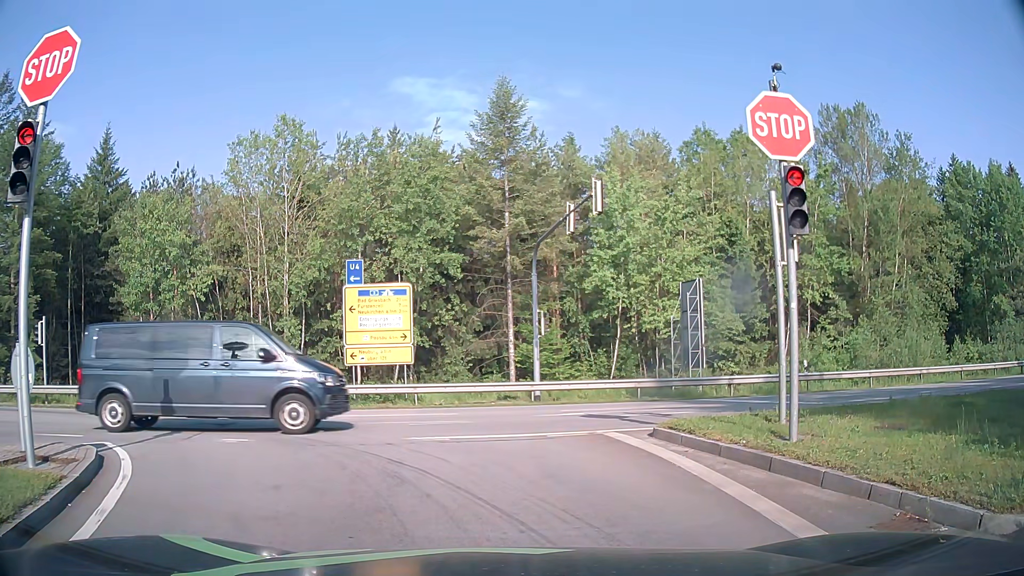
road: secondary_link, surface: asphalt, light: Day
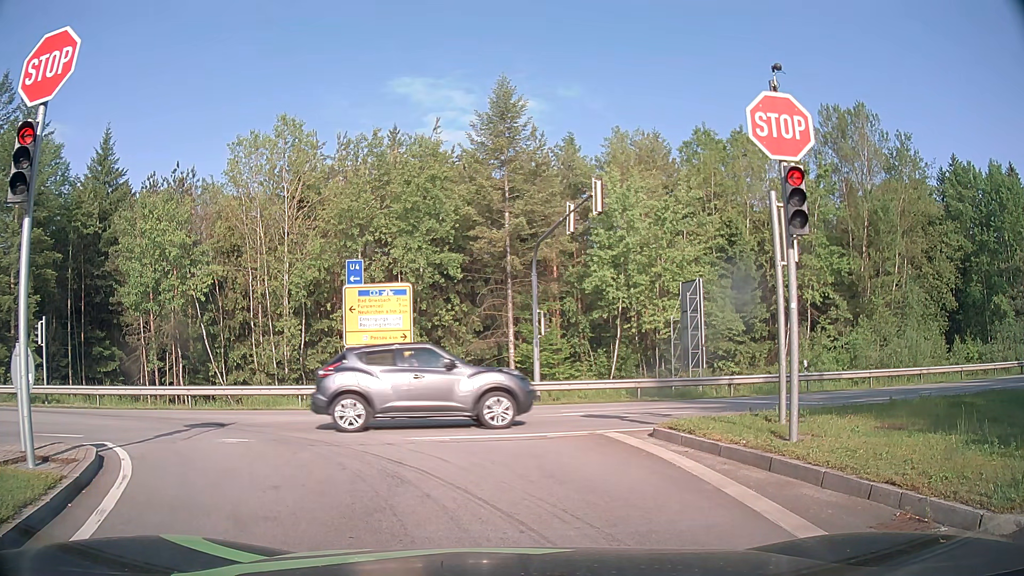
(0.0, 0.0) m; 0°
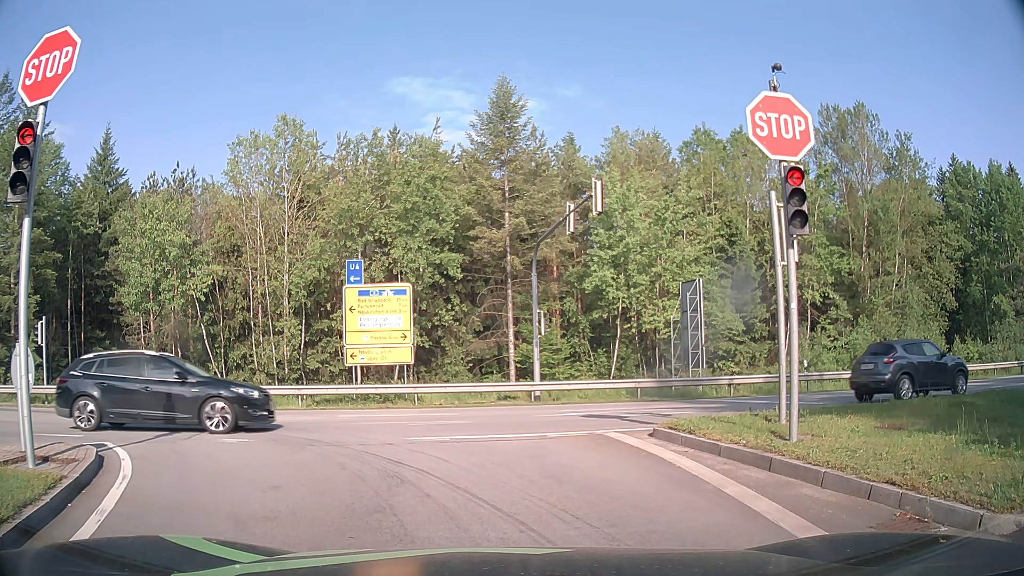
(0.0, 0.0) m; 0°
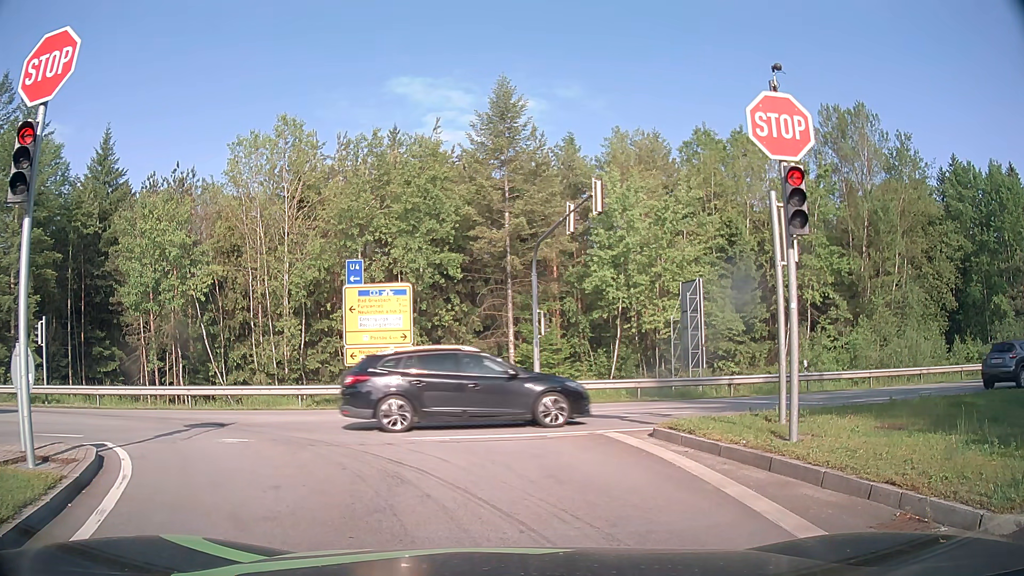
(0.0, 0.0) m; 0°
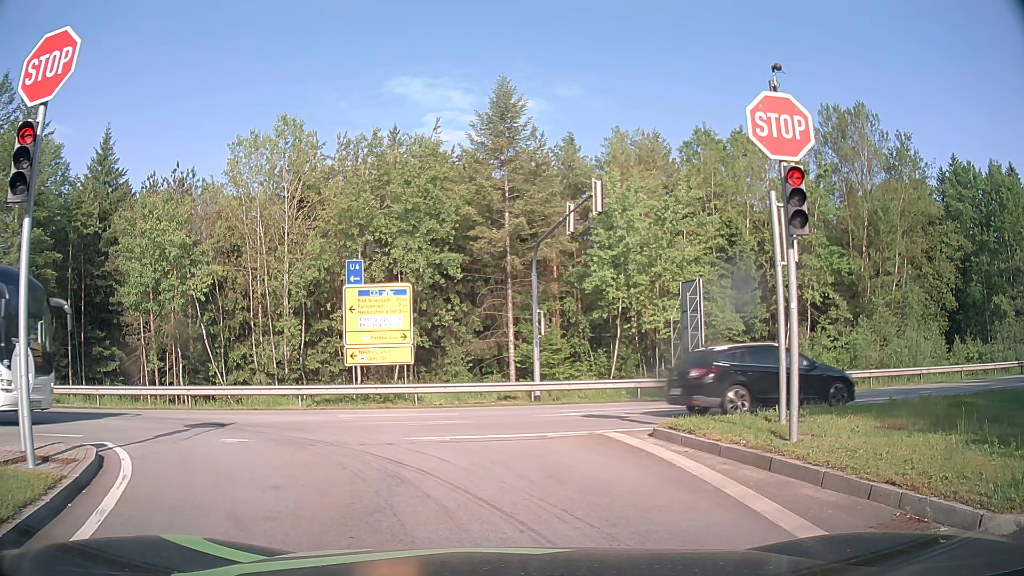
(0.0, 0.0) m; 0°
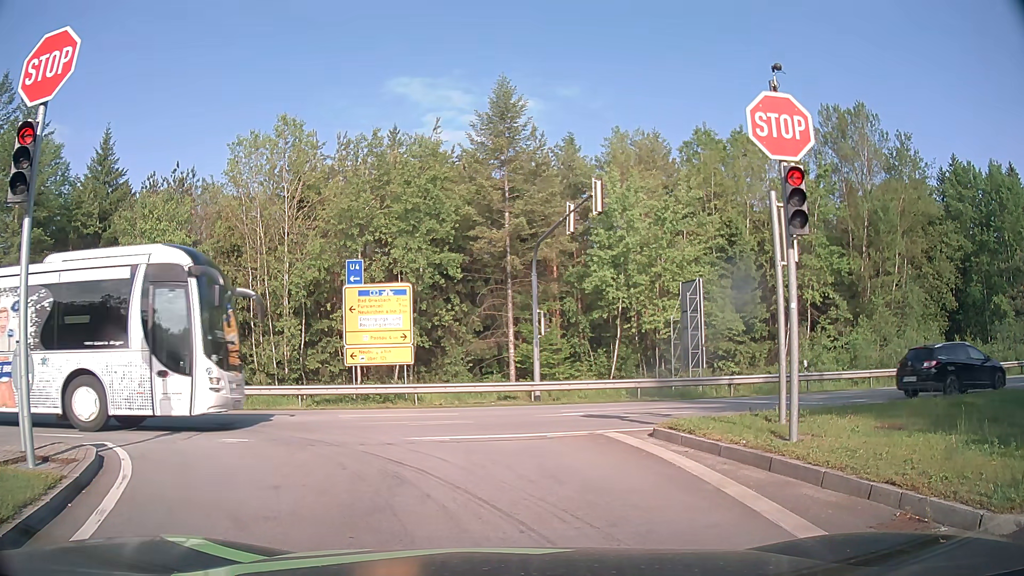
(0.0, 0.0) m; 0°
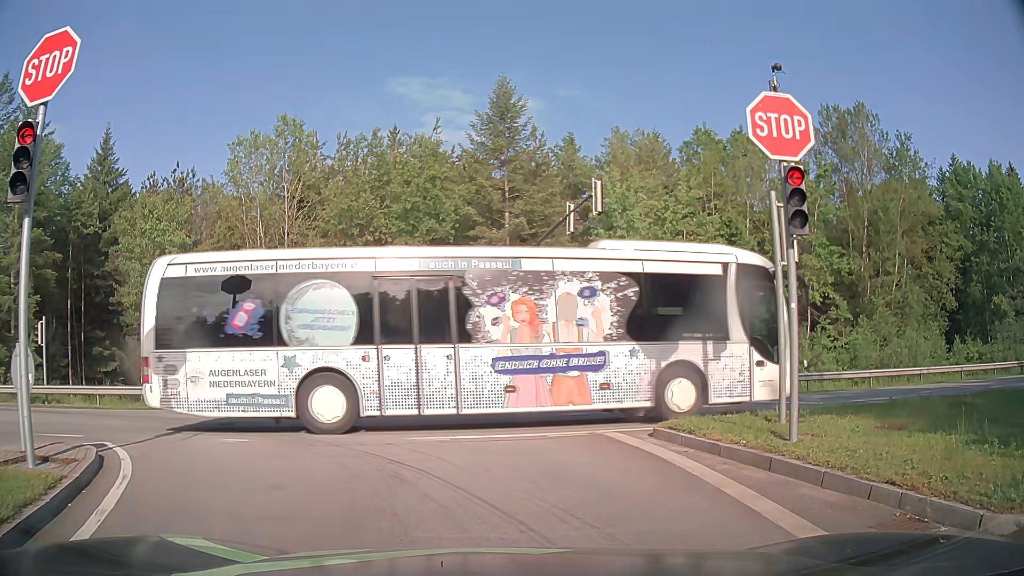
(0.0, 0.0) m; 0°
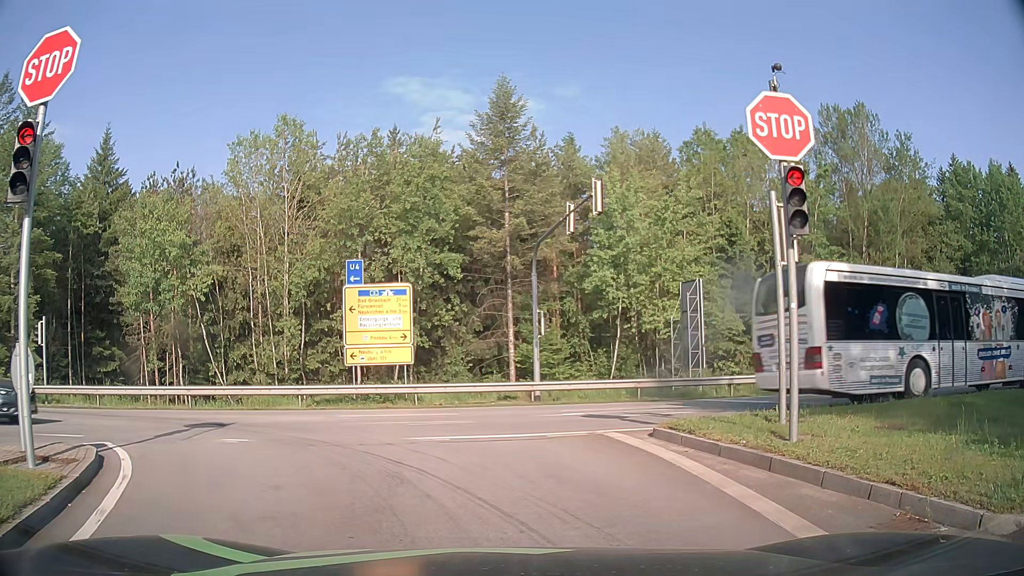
(0.0, 0.0) m; 0°
(-1, +10) (-7, +17) (-17, +20) (-27, +20) (-37, +19) (-47, +18) (-57, +18) (-67, +18) (-77, +18) (-87, +18) m
